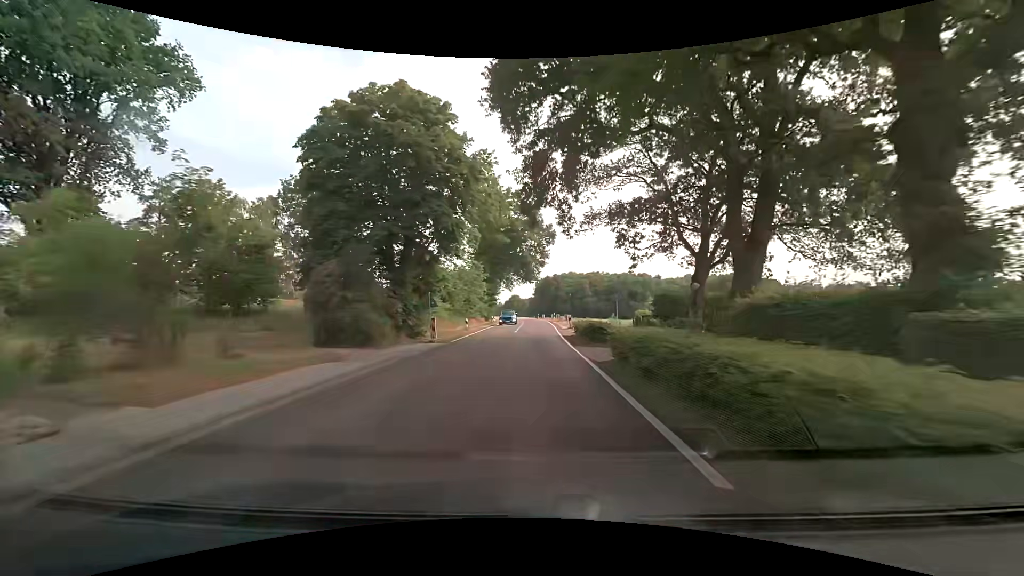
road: secondary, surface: asphalt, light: Day
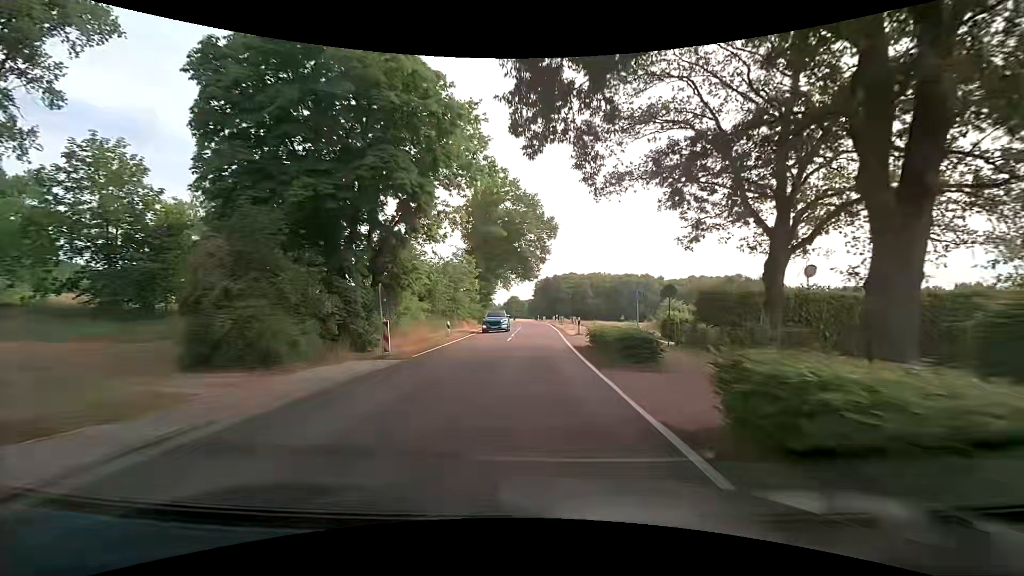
(0.0, +8.0) m; 0°
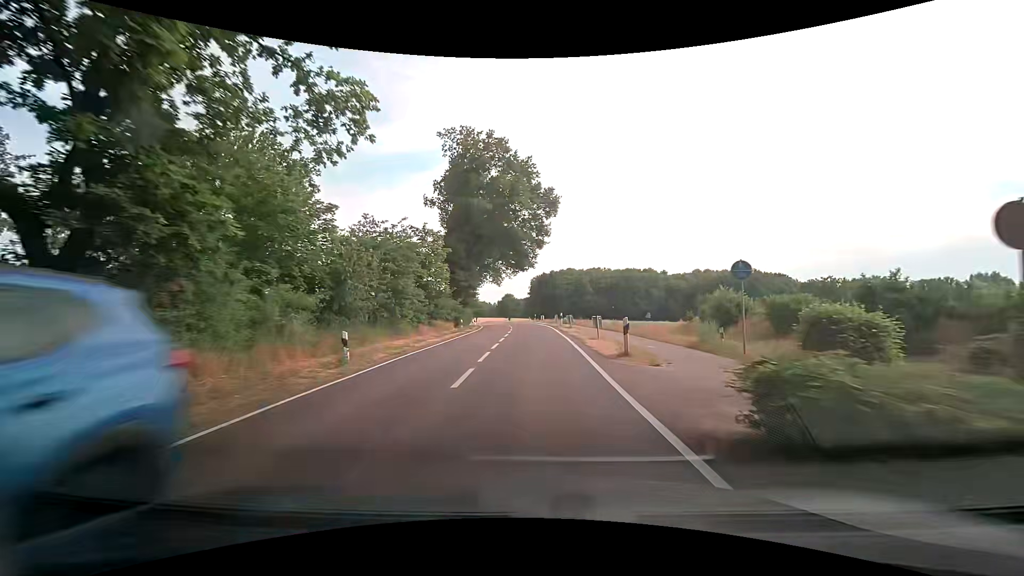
(+0.2, +16.0) m; +1°
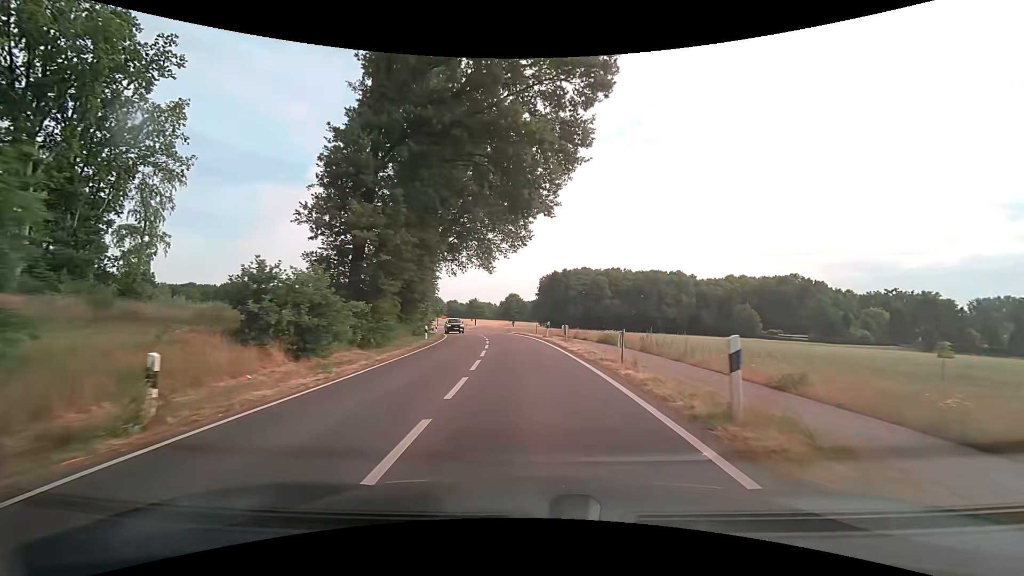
(-0.3, +32.4) m; -1°
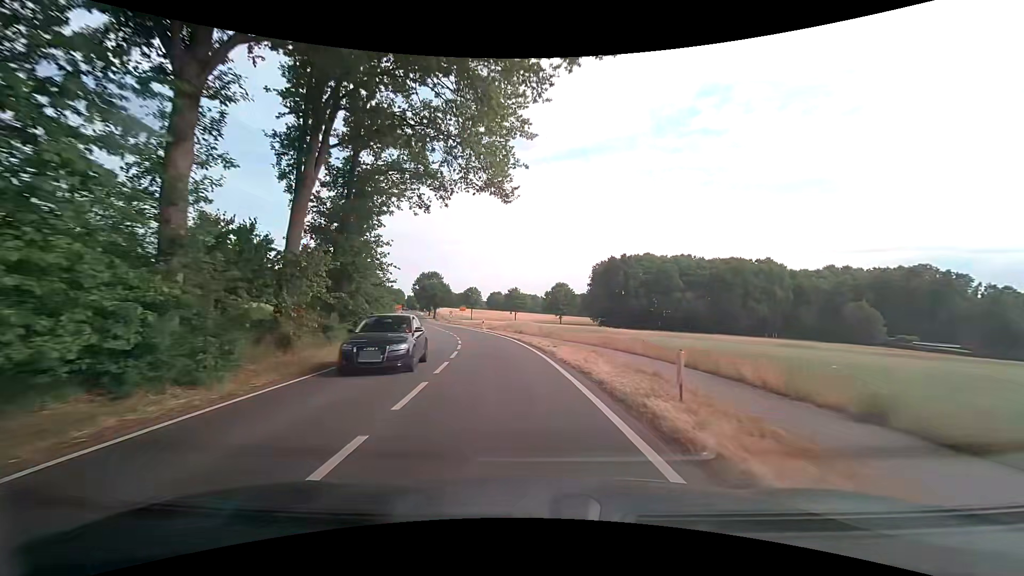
(-1.0, +32.6) m; -5°
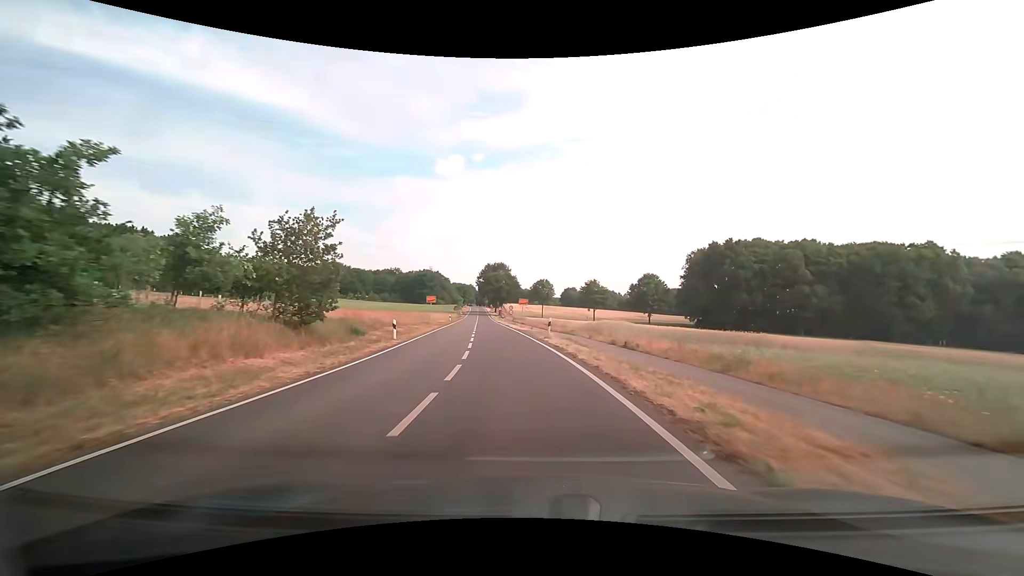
(-1.6, +24.5) m; -8°
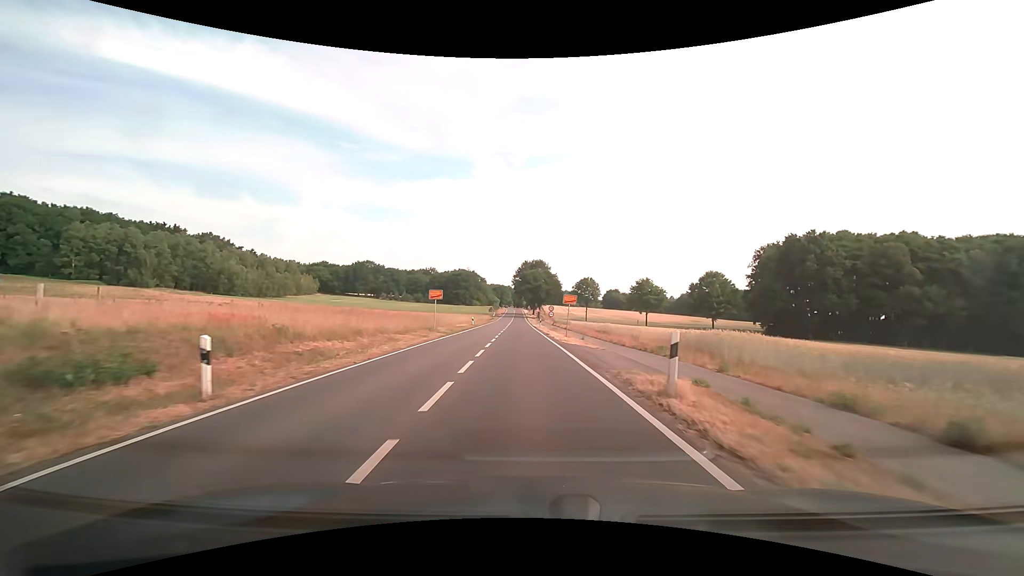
(-0.7, +16.8) m; -5°
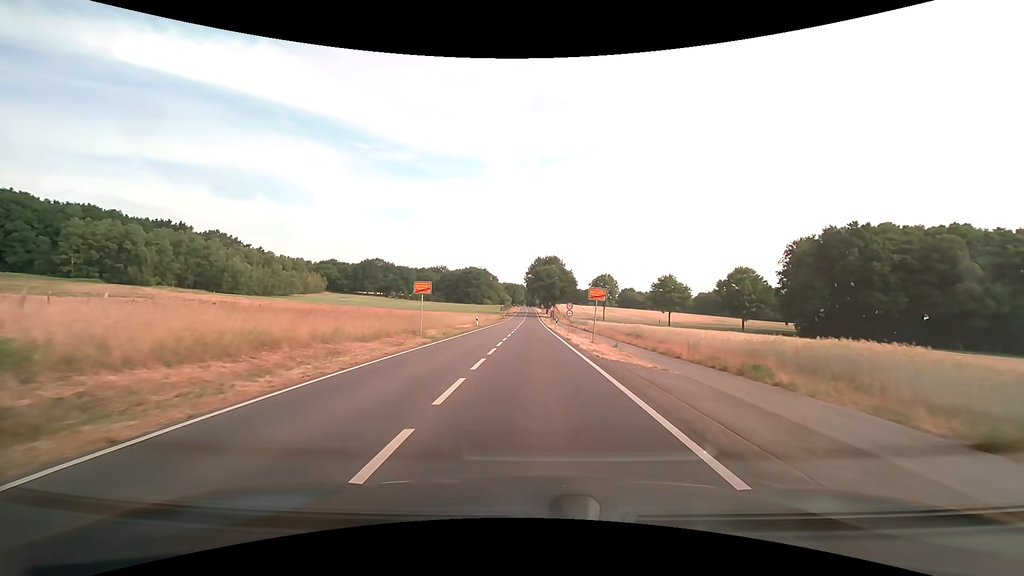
(-0.1, +8.5) m; -1°
(0, +10) (0, +20) (0, +30) (-1, +40) (-1, +50) (-1, +60) (-1, +70) (-1, +80) (-1, +90) (-1, +100) m
